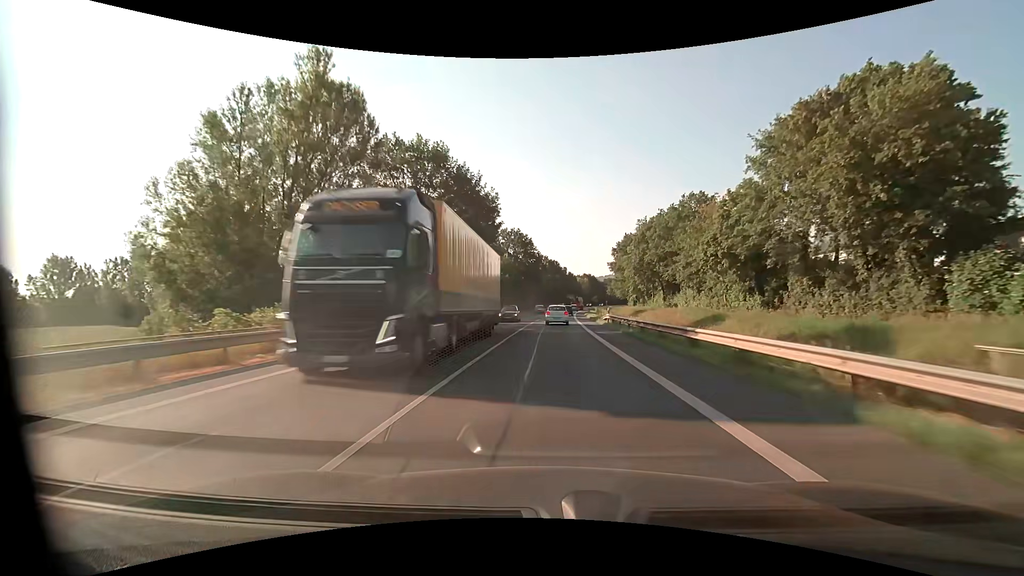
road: primary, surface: asphalt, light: Day
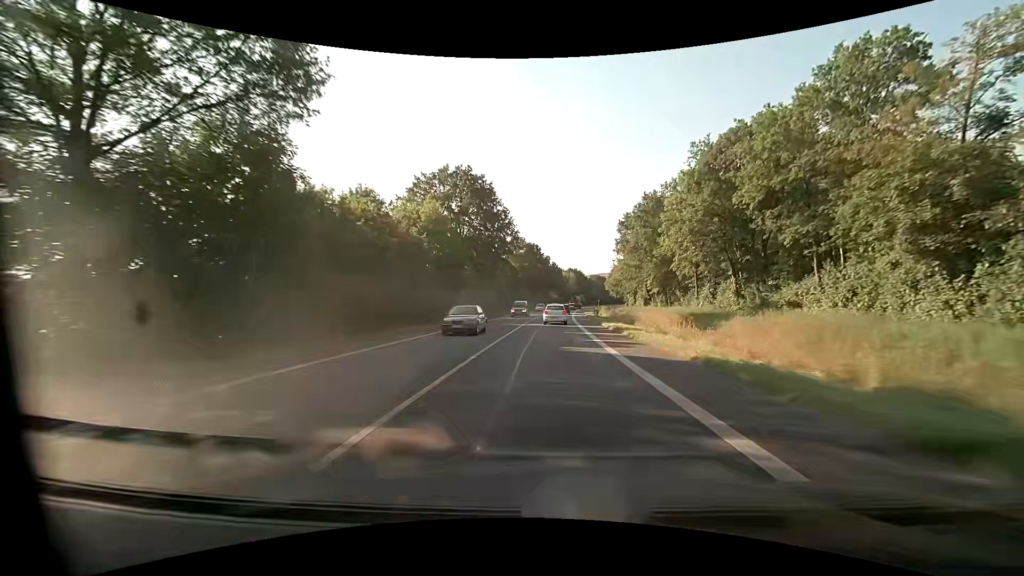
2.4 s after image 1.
(+1.0, +45.5) m; +2°
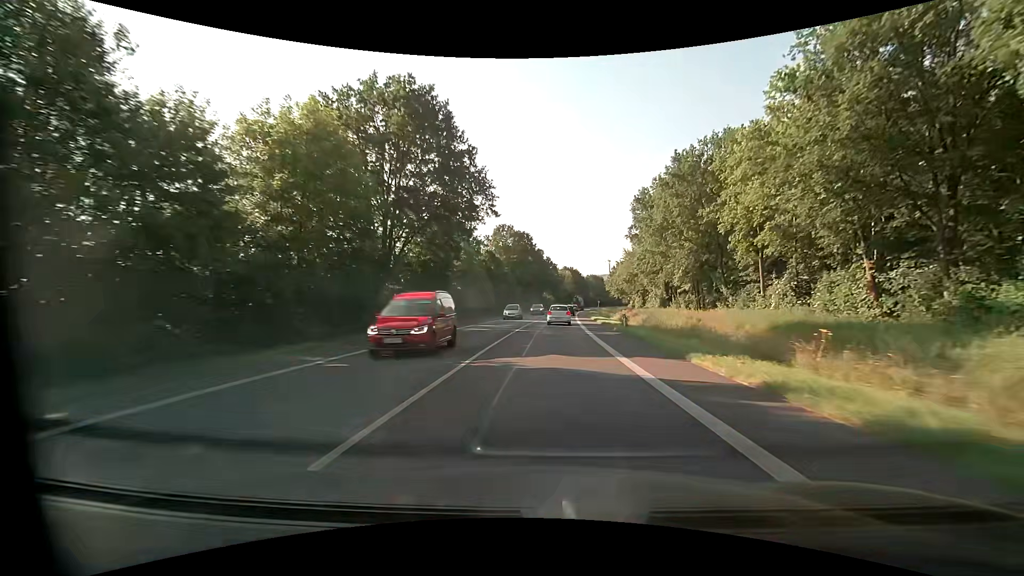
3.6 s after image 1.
(+0.1, +22.5) m; +1°
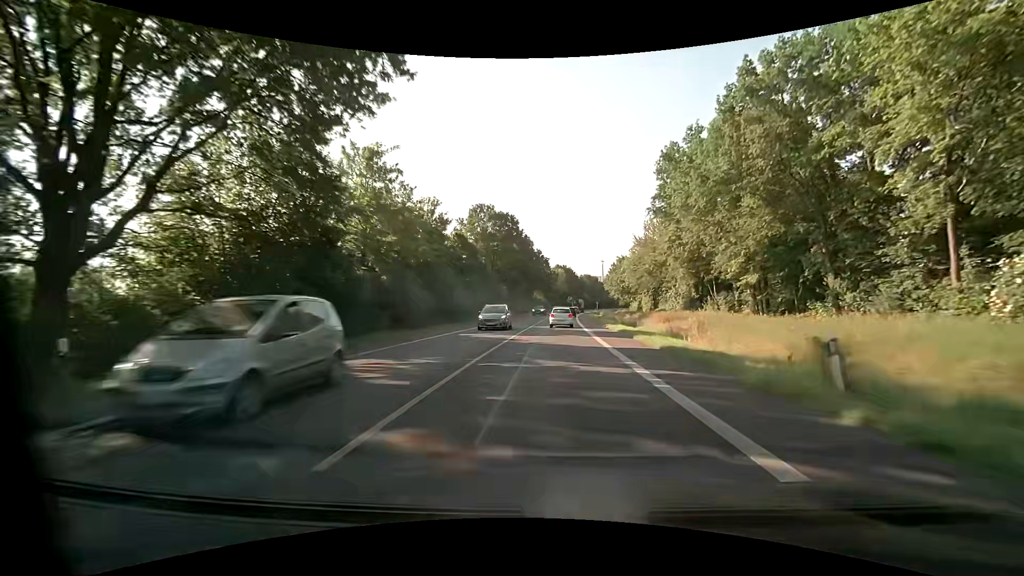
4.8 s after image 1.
(+0.1, +22.4) m; +1°
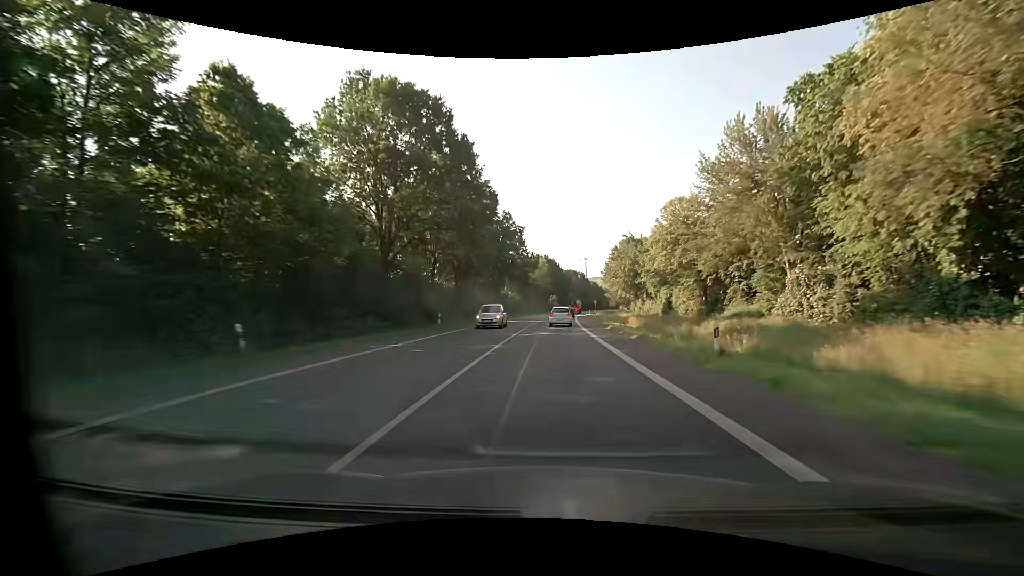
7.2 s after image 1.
(+0.9, +45.0) m; +2°
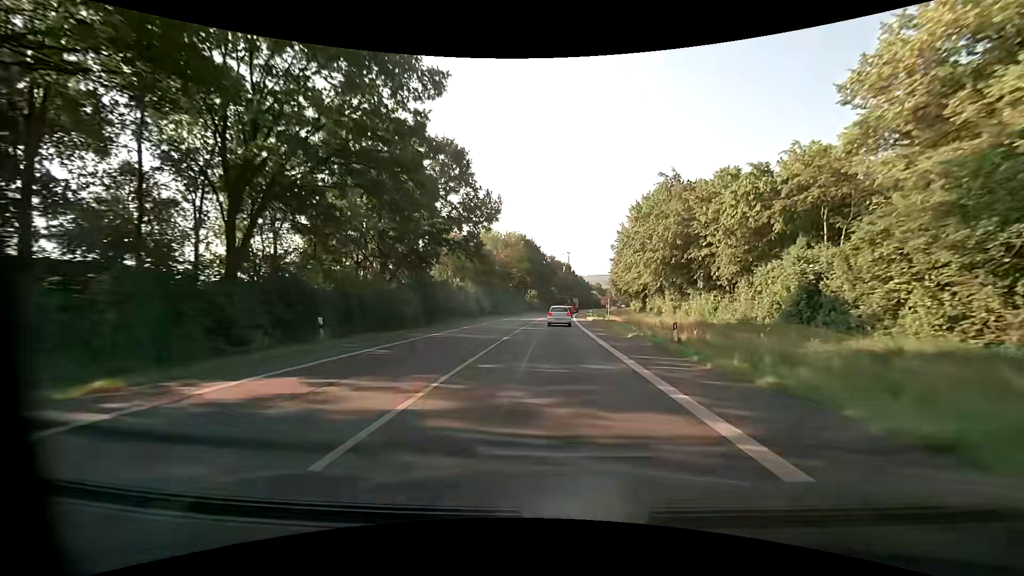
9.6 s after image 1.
(+0.8, +45.2) m; +2°
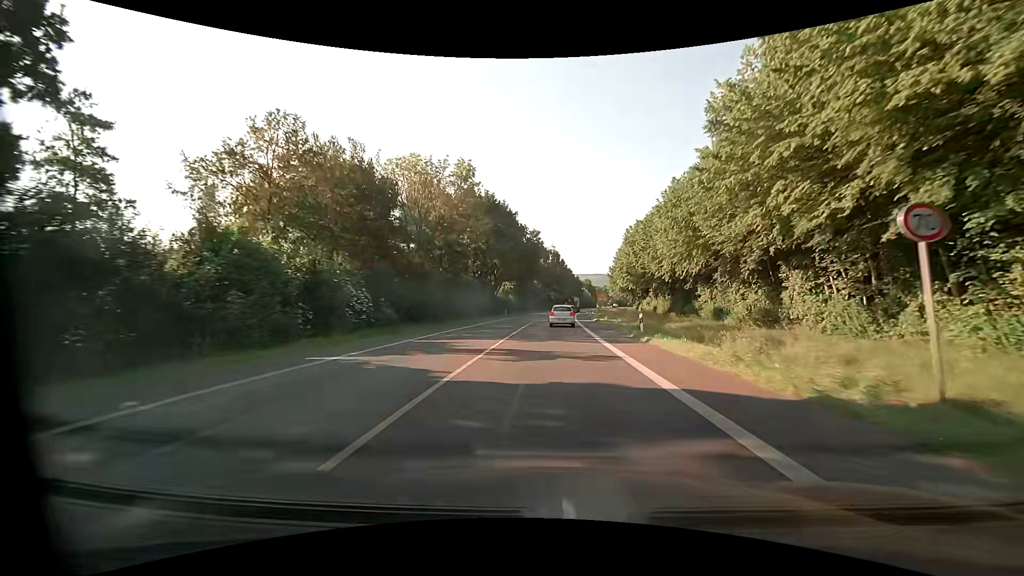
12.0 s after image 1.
(+0.8, +43.8) m; +2°
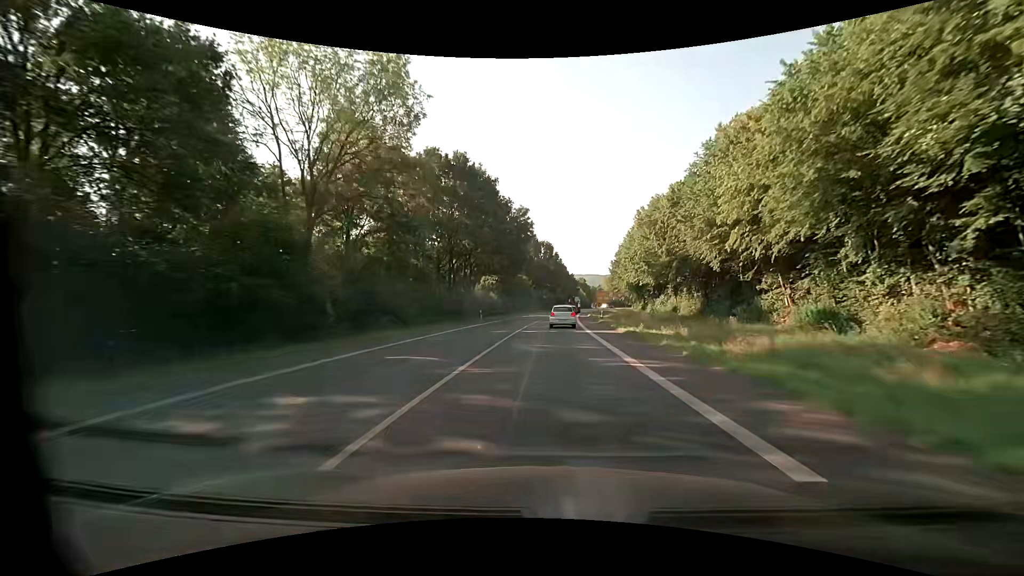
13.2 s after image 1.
(+0.1, +21.0) m; +1°
(0, +10) (0, +20) (0, +30) (+1, +40) (+1, +50) (+1, +60) (+2, +70) (+3, +80) (+4, +90) (+5, +100) m
